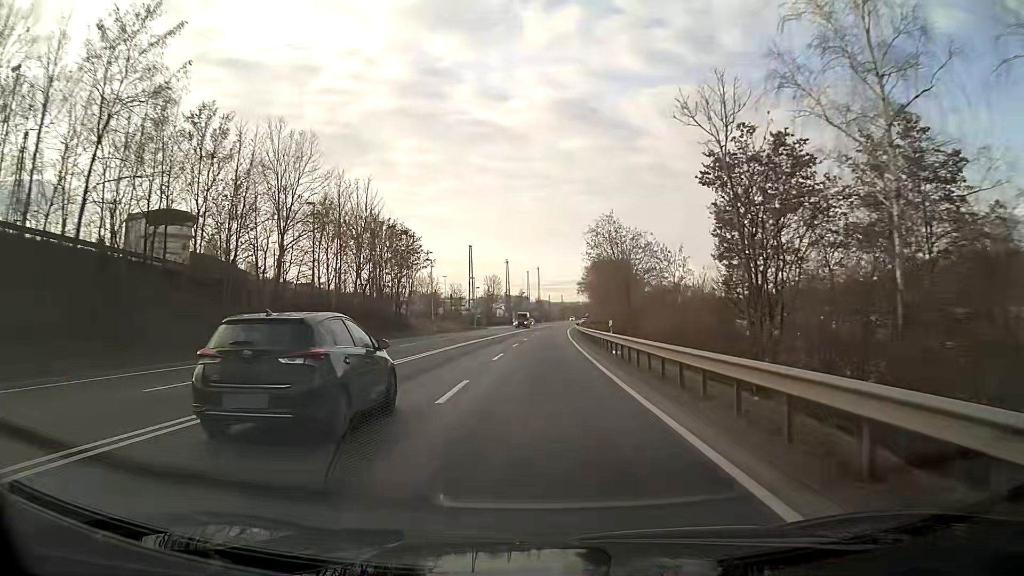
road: primary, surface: asphalt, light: Day
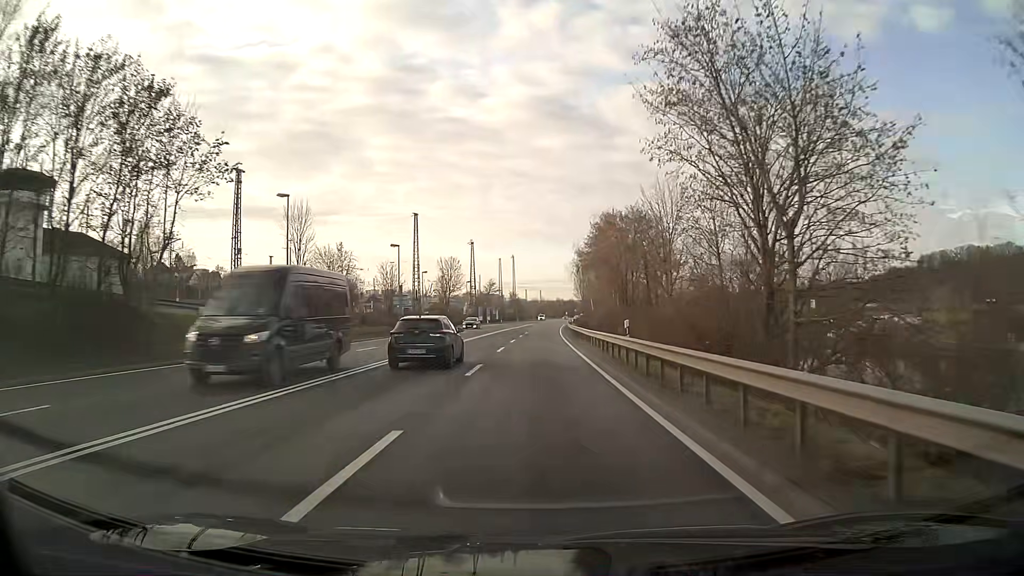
(+0.8, +43.1) m; +2°
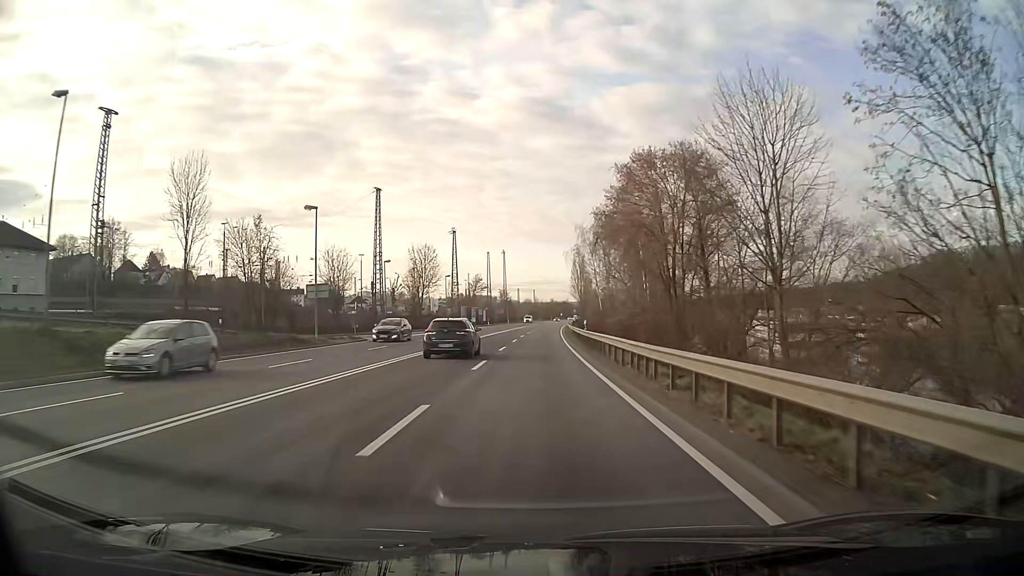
(+0.1, +21.6) m; +1°
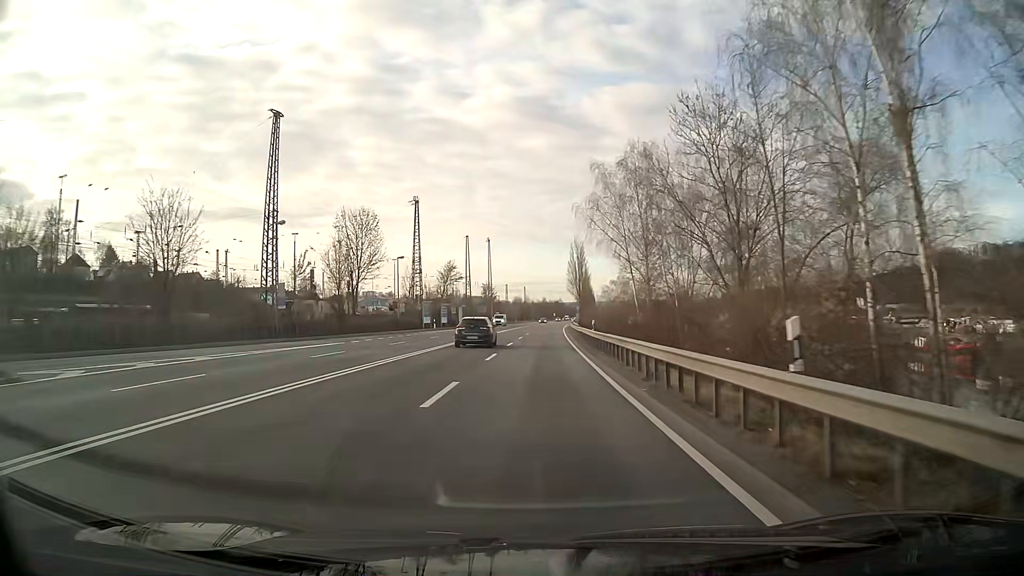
(+0.2, +32.4) m; +1°
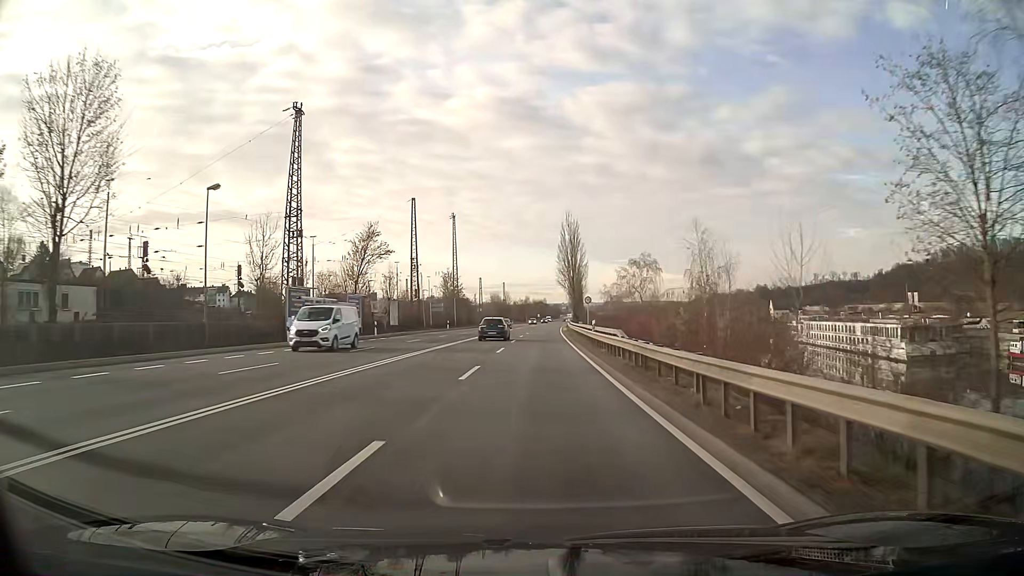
(+0.6, +43.2) m; +2°
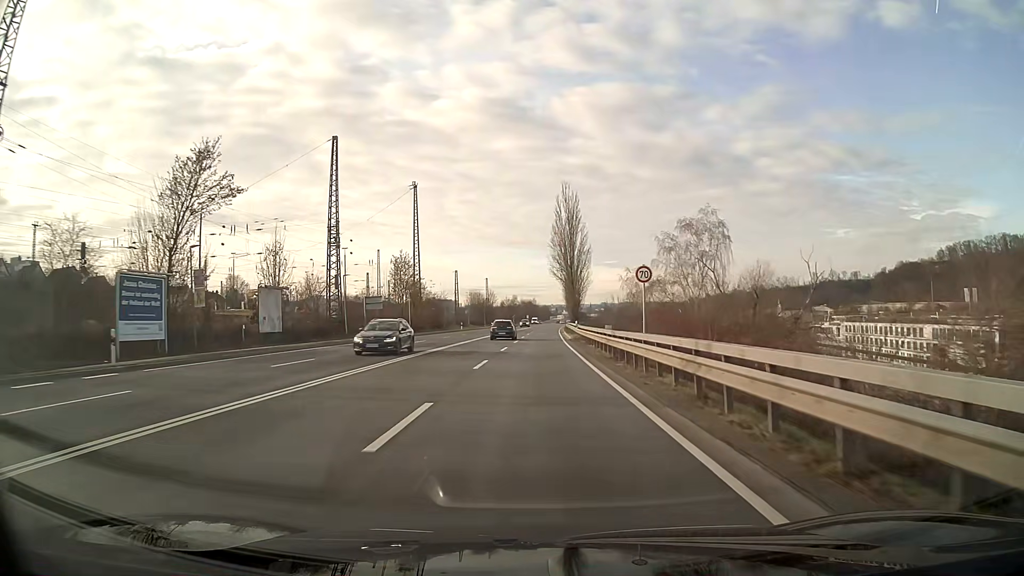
(+0.2, +32.3) m; +1°
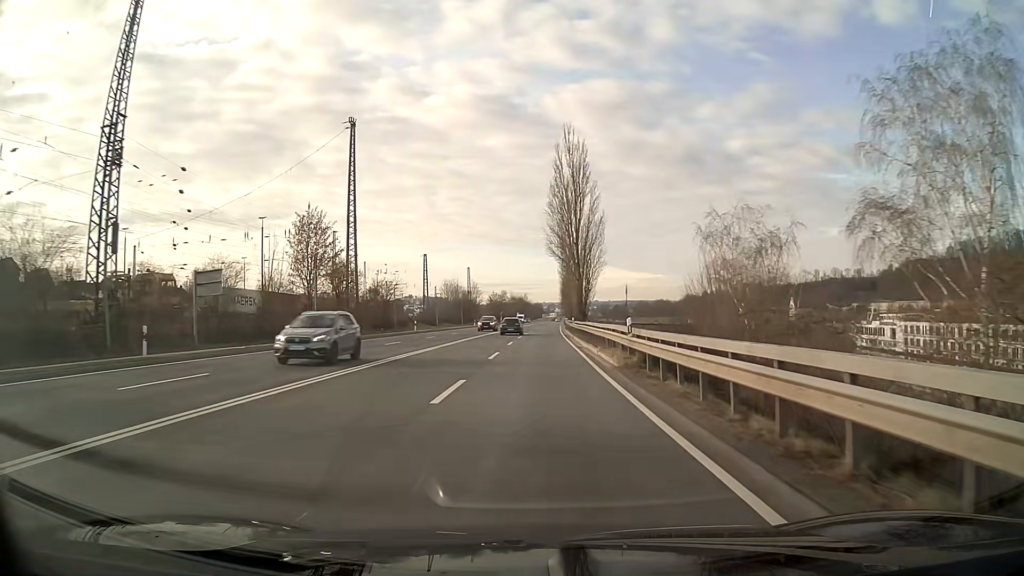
(+0.2, +32.2) m; +1°
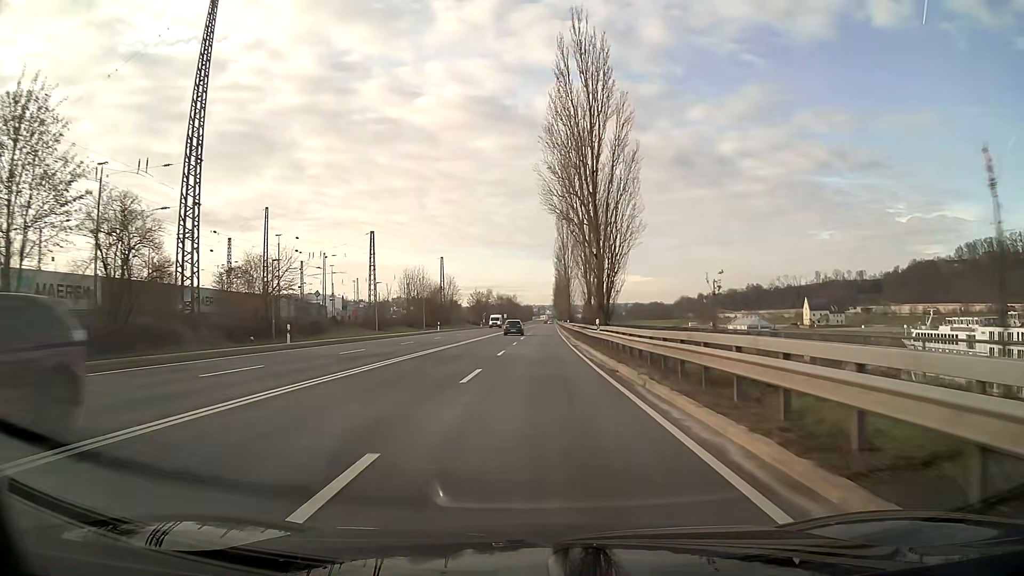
(+0.3, +32.3) m; +1°
(0, +10) (0, +20) (0, +30) (0, +40) (0, +50) (+1, +60) (+1, +70) (+1, +80) (+1, +90) (+2, +100) m
